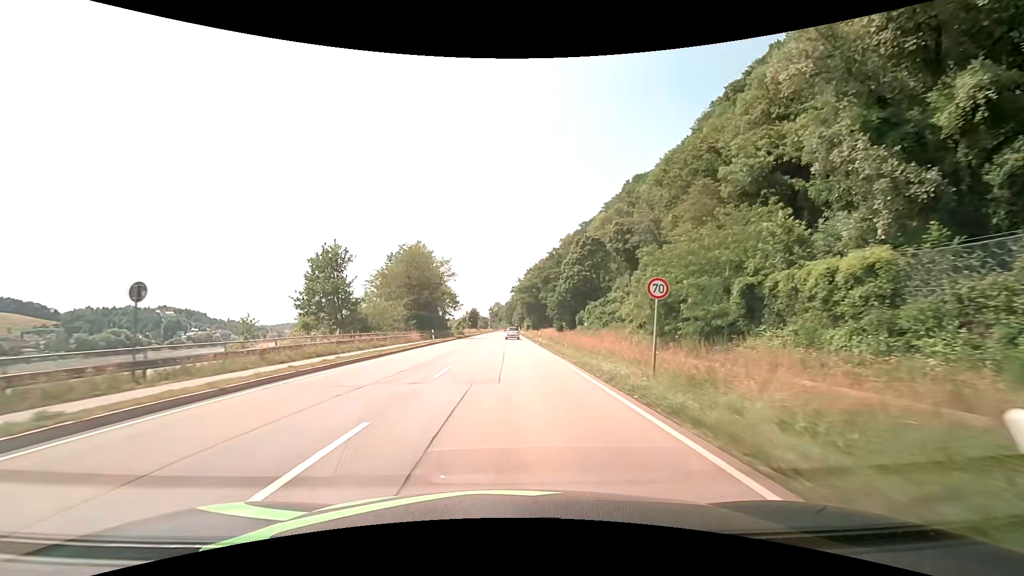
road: primary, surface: asphalt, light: Day
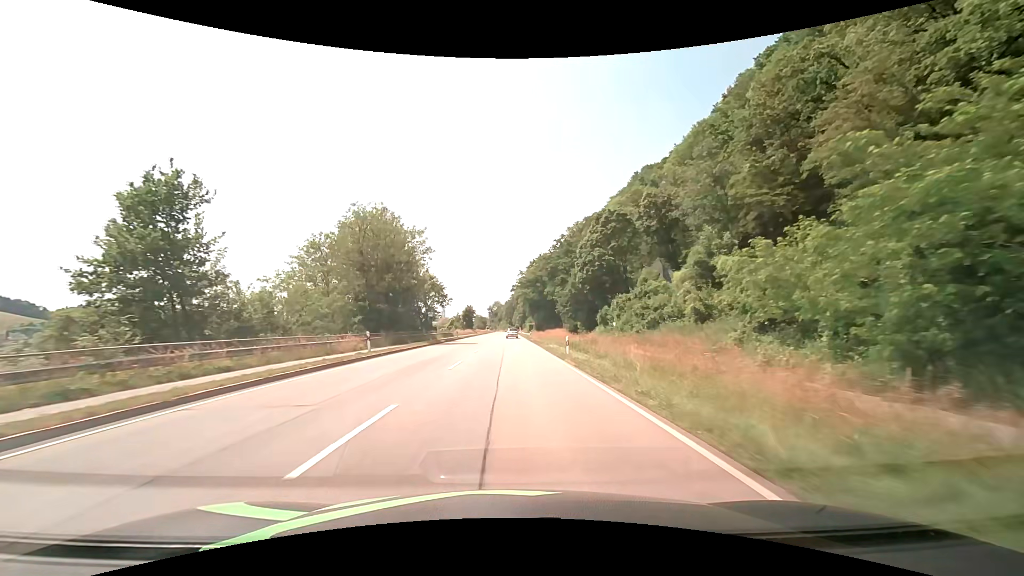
(0.0, +21.6) m; 0°
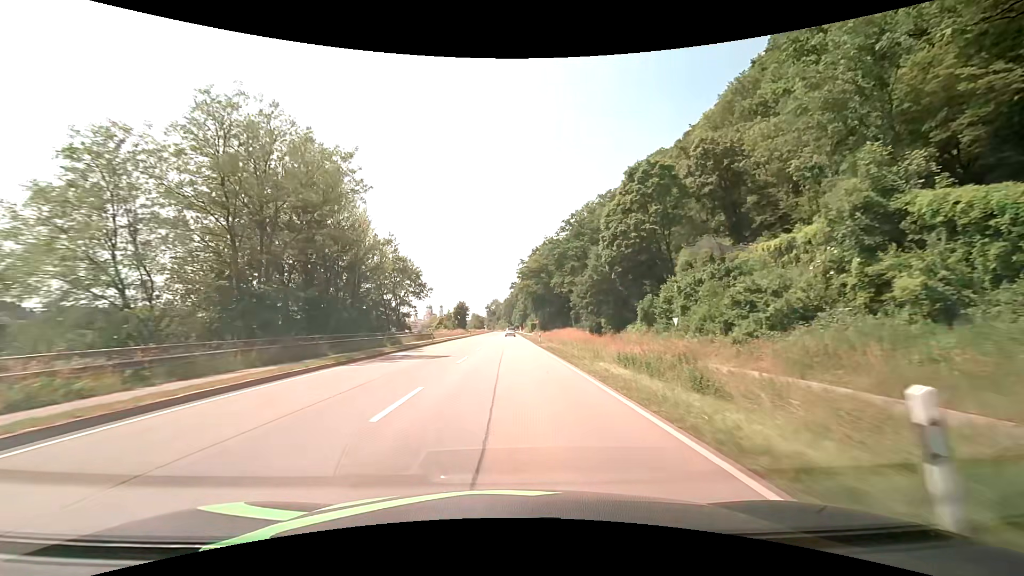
(0.0, +21.6) m; 0°
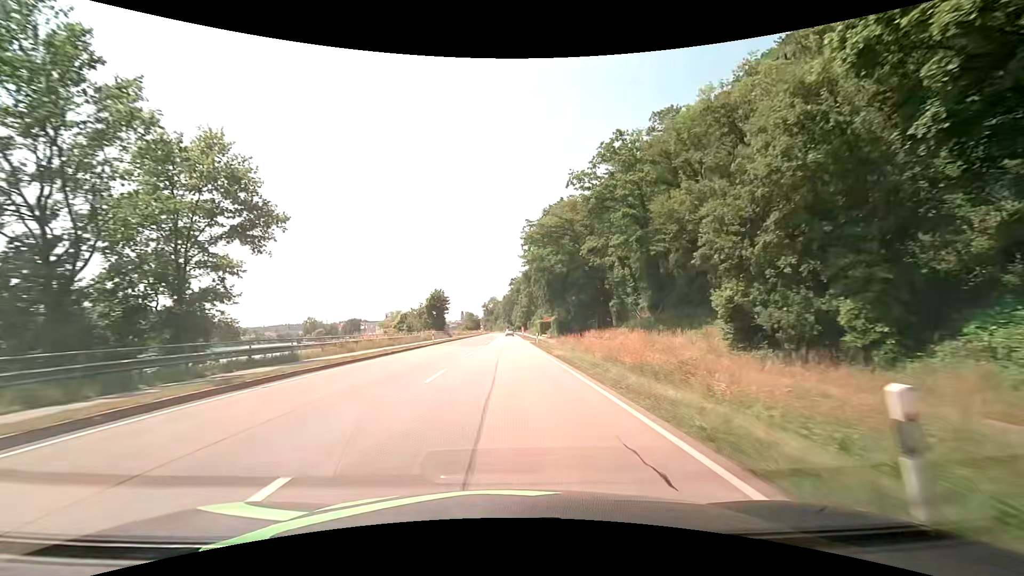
(0.0, +43.1) m; 0°
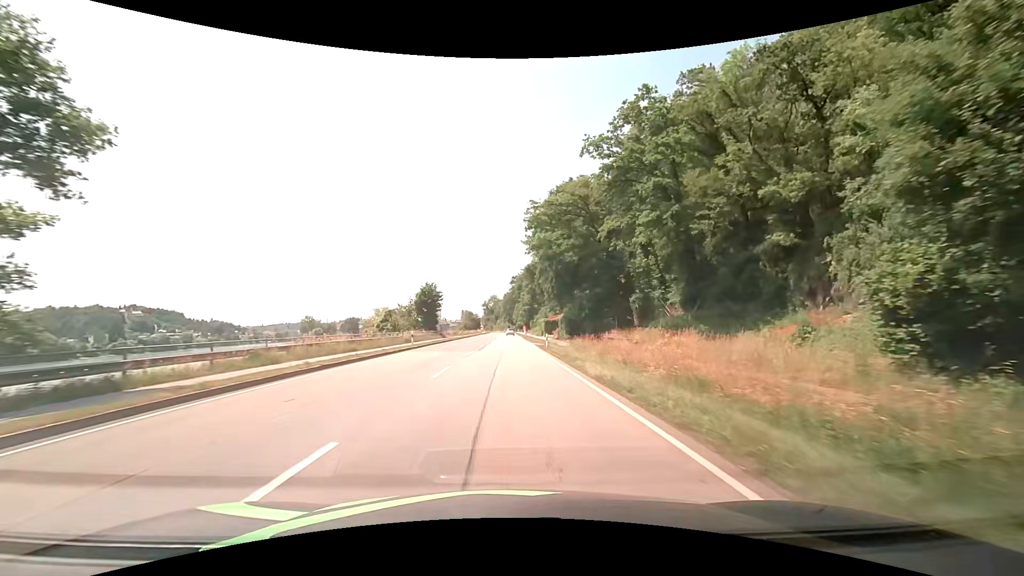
(0.0, +10.8) m; 0°
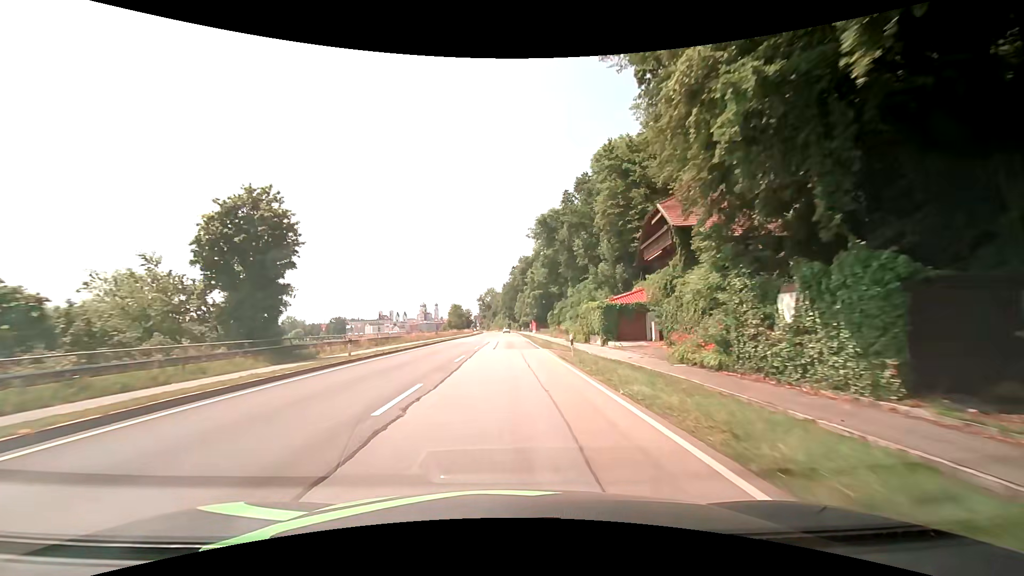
(-0.3, +53.9) m; 0°
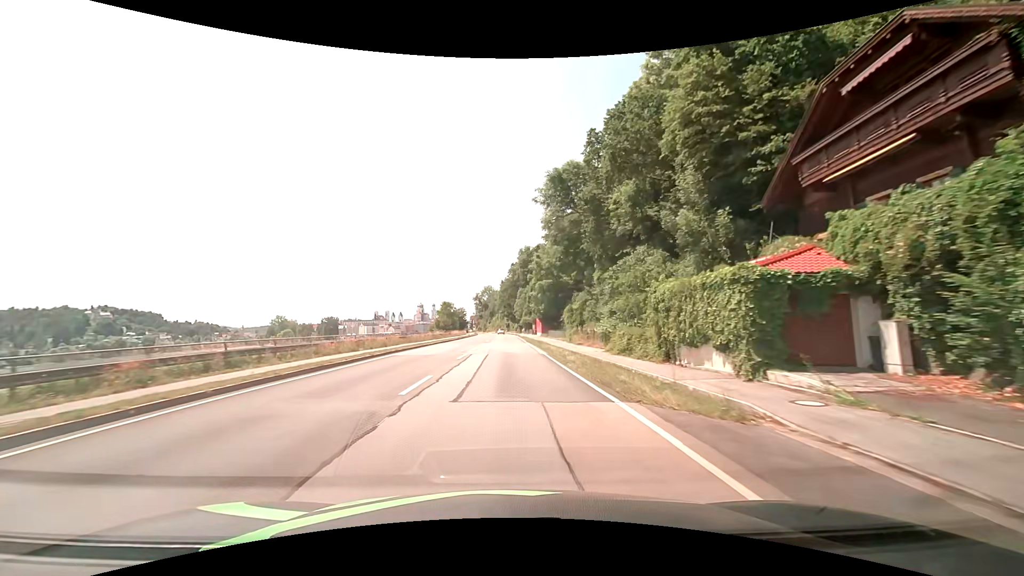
(0.0, +21.5) m; 0°
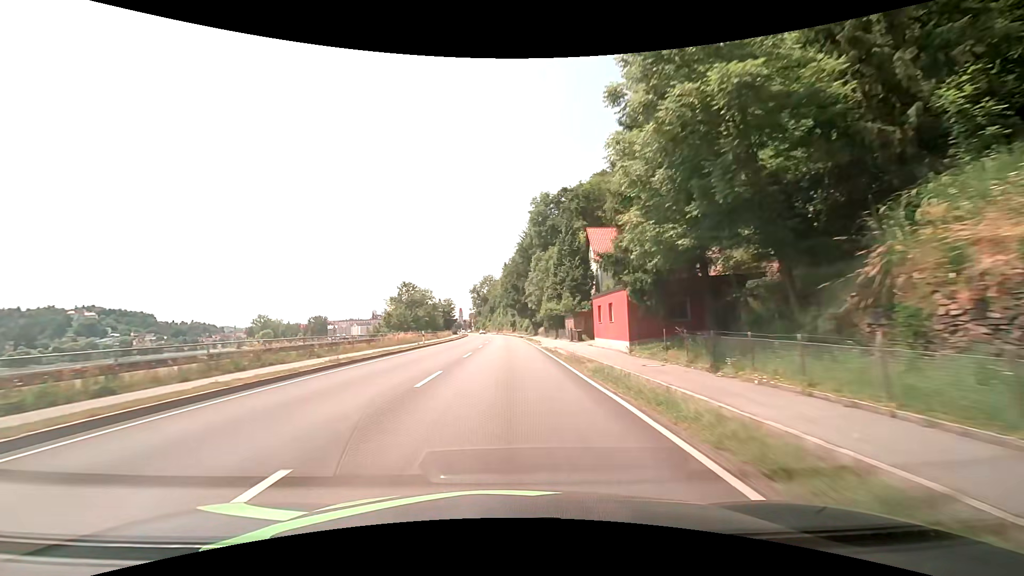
(+0.1, +53.9) m; -1°
(0, +10) (0, +20) (0, +30) (0, +40) (0, +50) (0, +60) (0, +70) (0, +80) (-1, +90) (-1, +100) m
